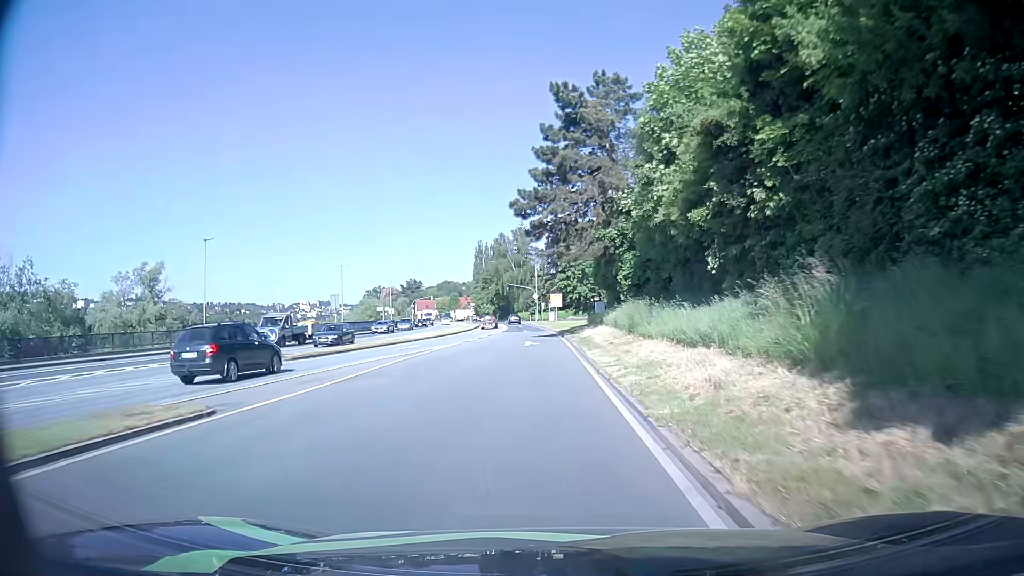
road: primary_link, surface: asphalt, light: Day
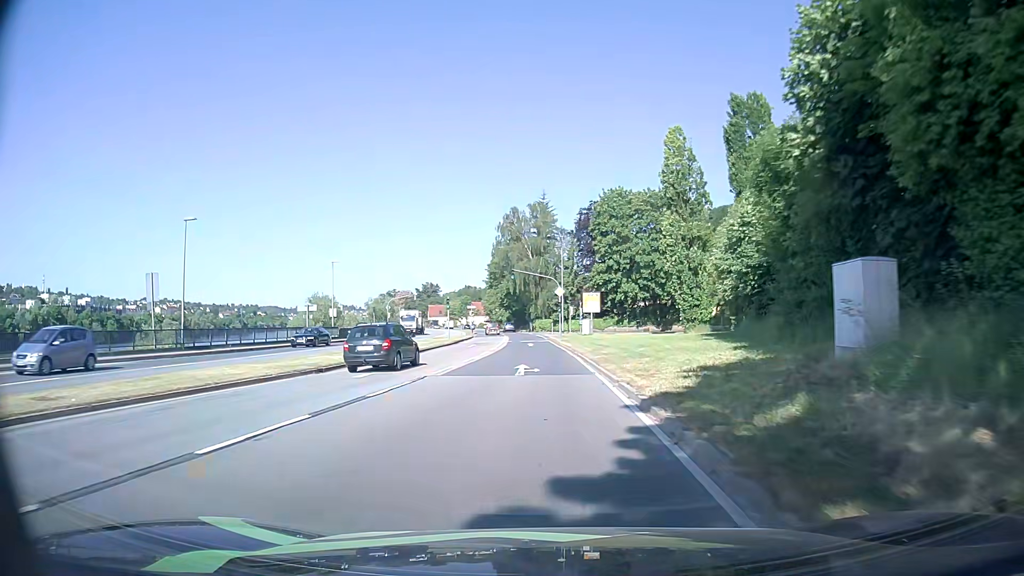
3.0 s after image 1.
(-0.6, +39.7) m; -3°
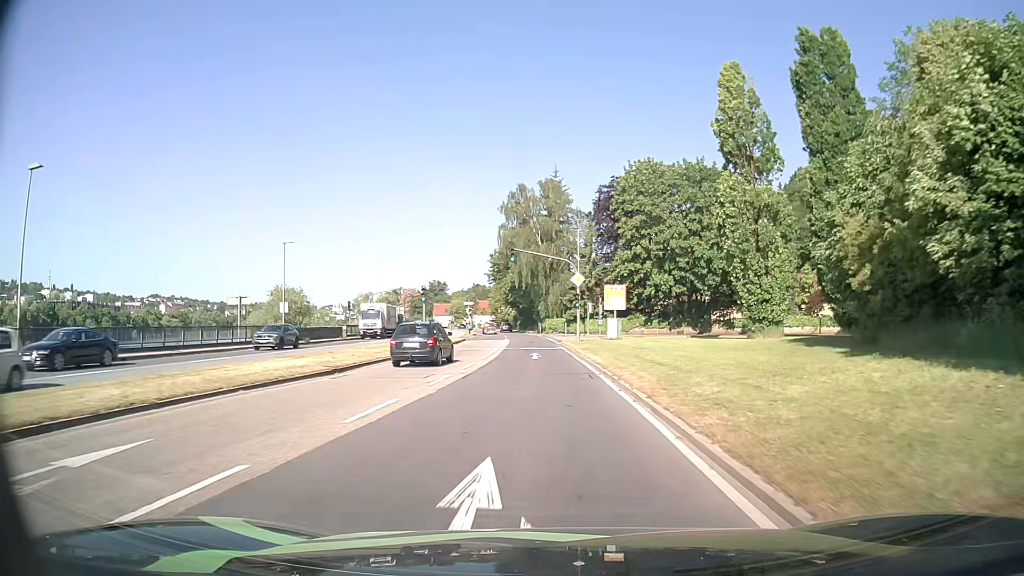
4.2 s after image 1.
(0.0, +15.8) m; 0°
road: primary
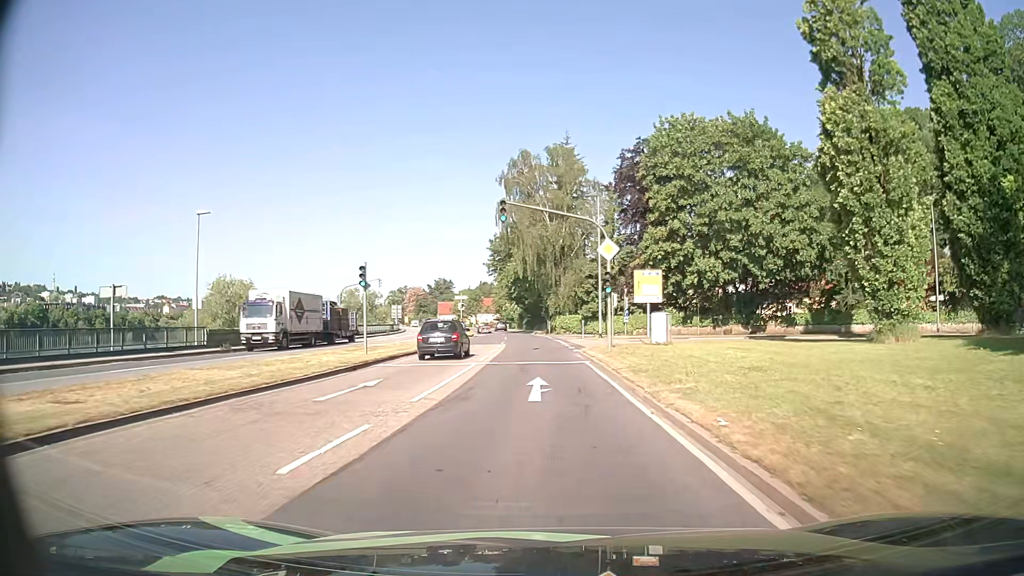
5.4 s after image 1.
(-0.1, +15.5) m; -1°
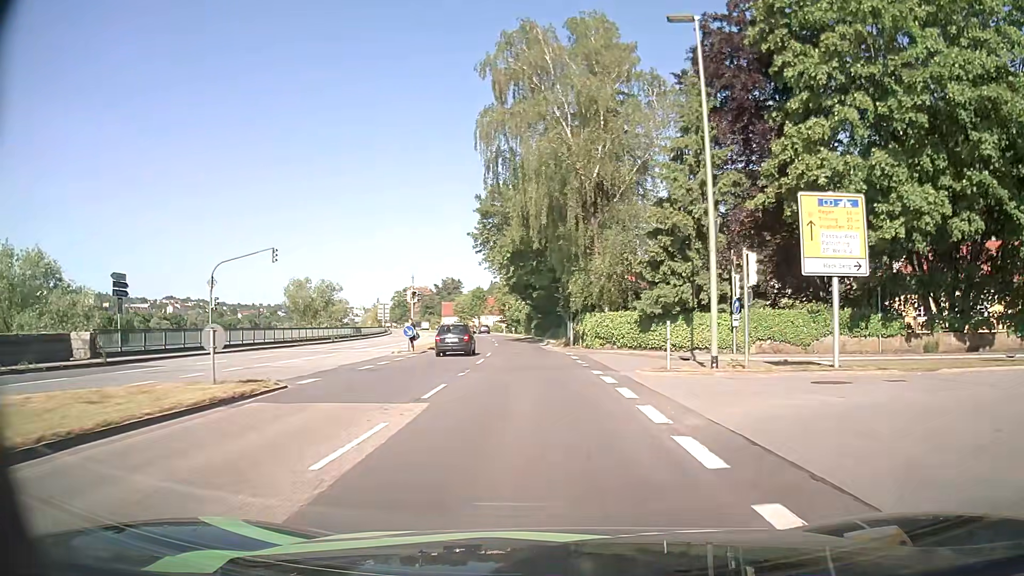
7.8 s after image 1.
(-0.3, +29.9) m; -1°
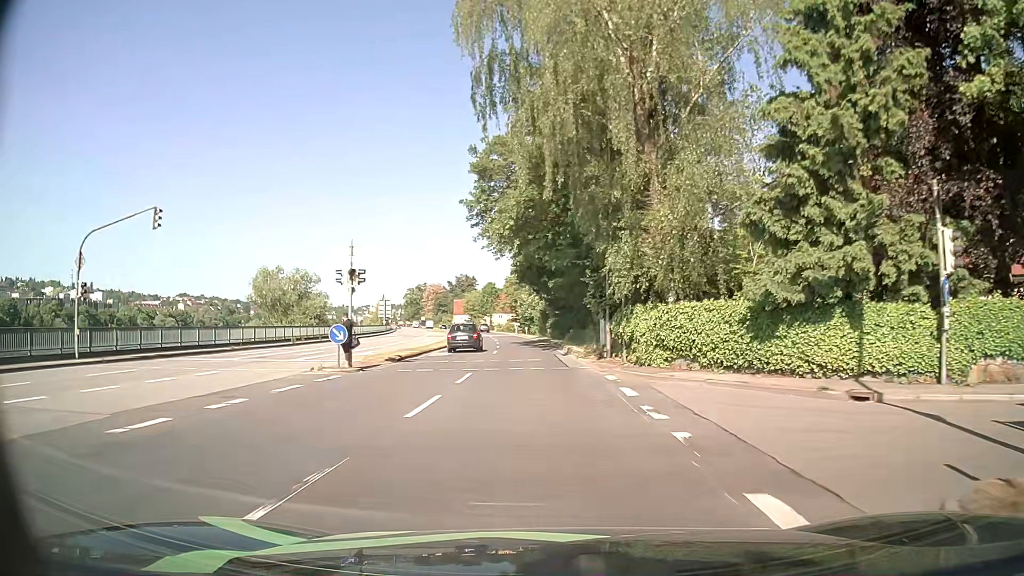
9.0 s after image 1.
(-0.1, +14.3) m; -1°
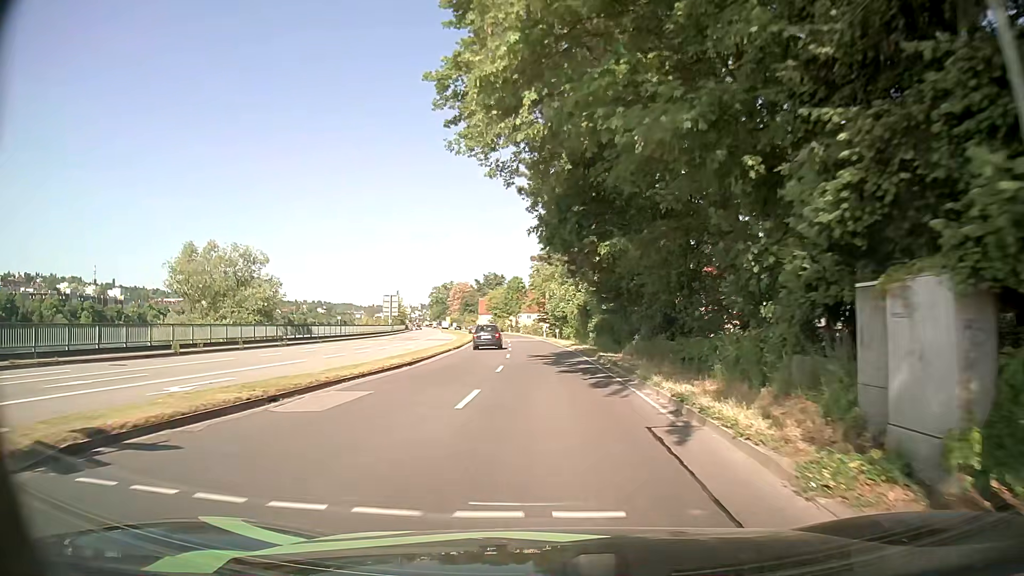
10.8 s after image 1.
(-0.6, +21.1) m; -3°
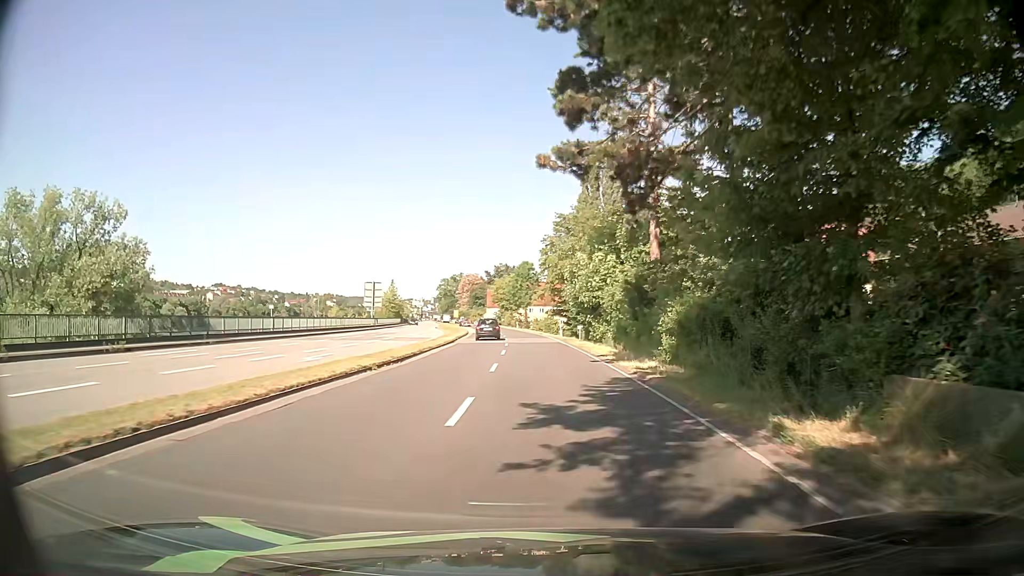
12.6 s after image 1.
(-0.3, +20.7) m; -1°
(0, +10) (0, +20) (-1, +30) (-1, +40) (-2, +50) (-3, +60) (-4, +70) (-5, +80) (-6, +90) (-8, +100) m
